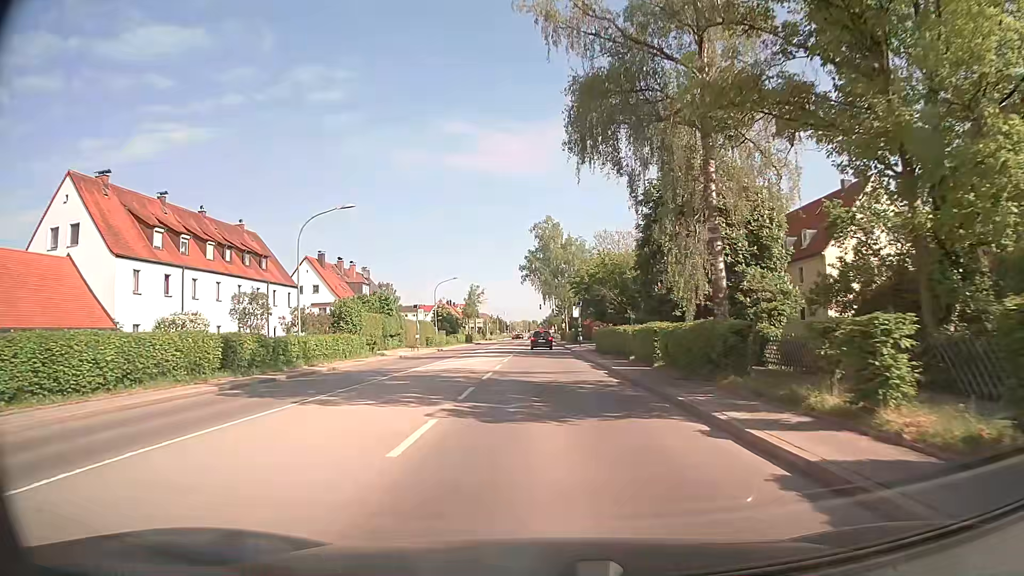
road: secondary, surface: asphalt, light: Day
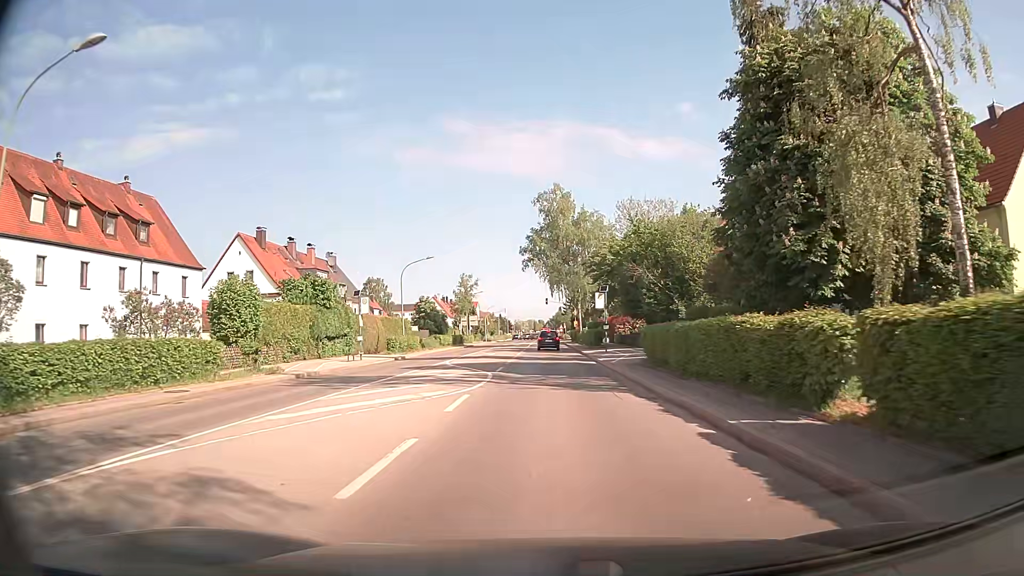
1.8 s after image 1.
(-0.2, +19.8) m; 0°
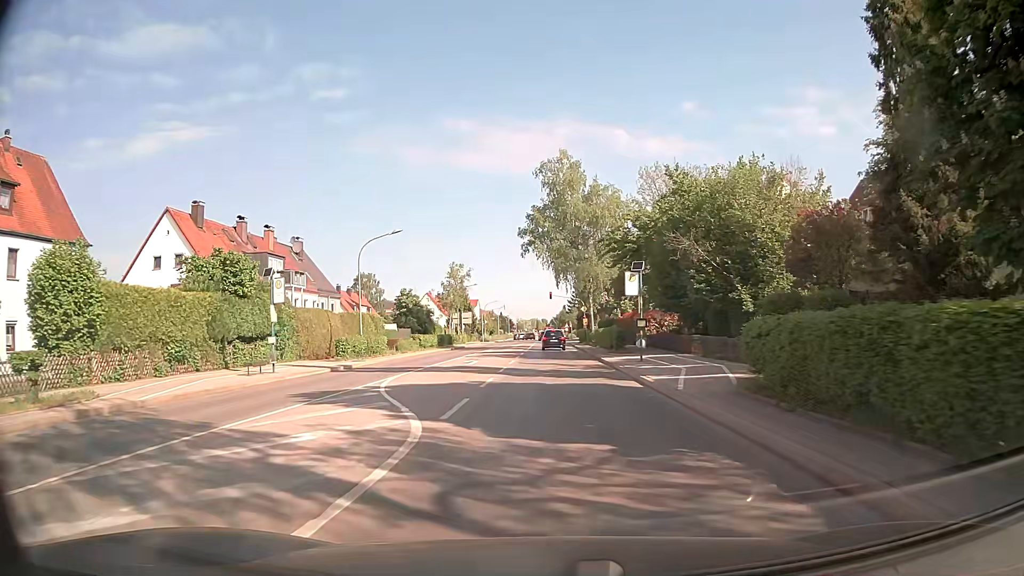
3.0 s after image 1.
(-0.1, +13.1) m; -1°
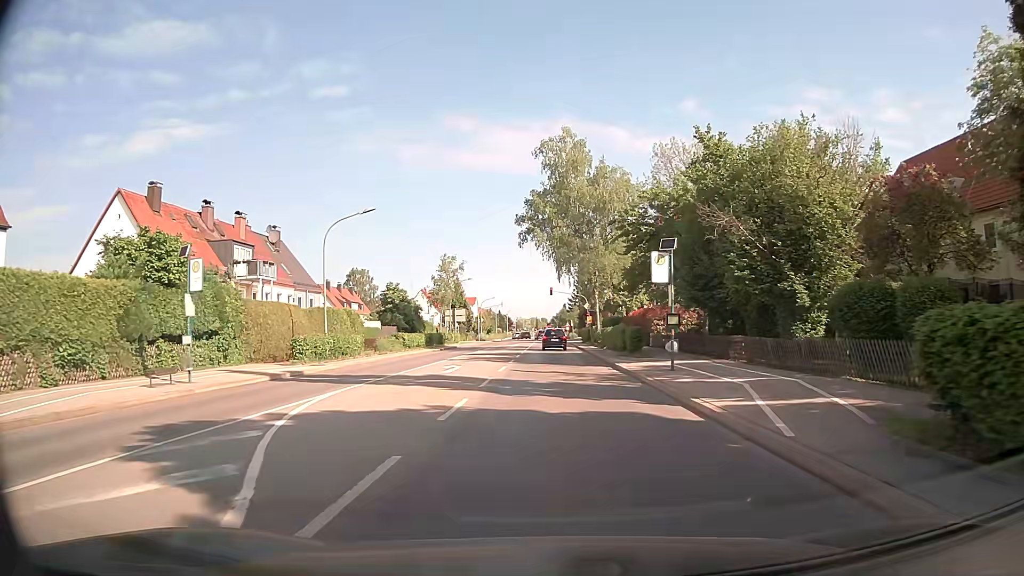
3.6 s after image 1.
(0.0, +6.5) m; 0°
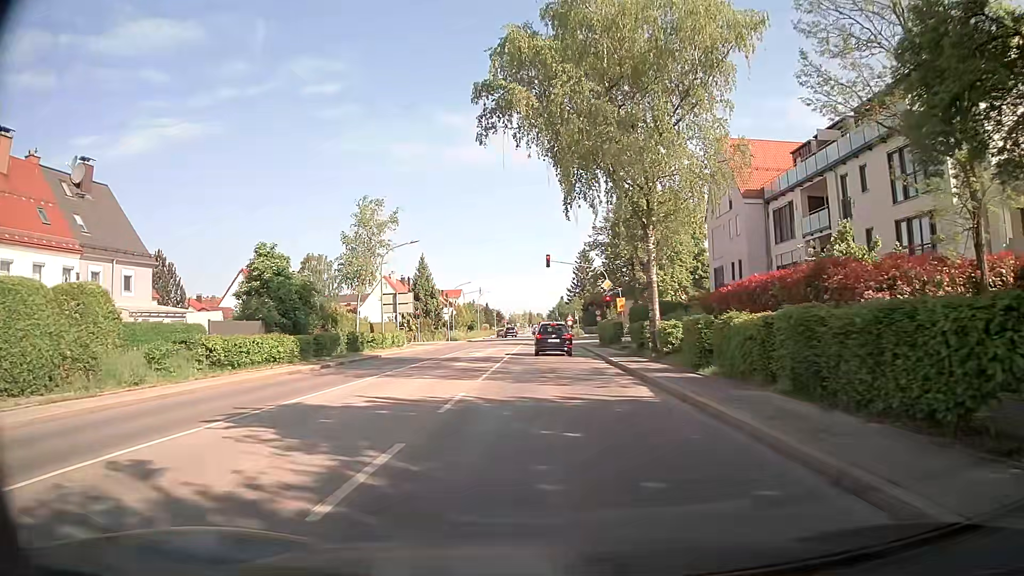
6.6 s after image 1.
(+0.1, +29.4) m; 0°
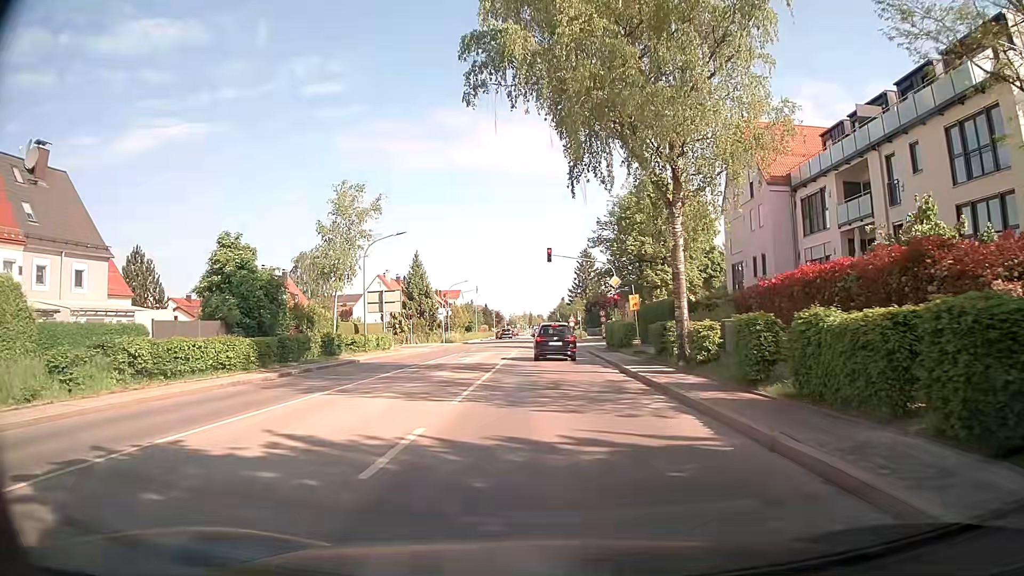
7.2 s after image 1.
(0.0, +4.5) m; 0°
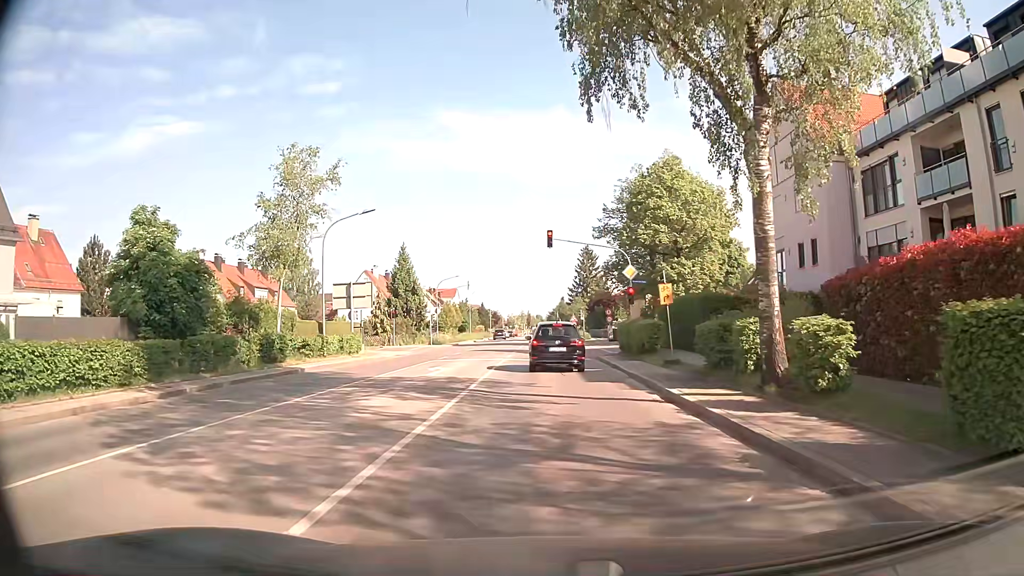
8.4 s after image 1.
(+0.1, +7.5) m; 0°
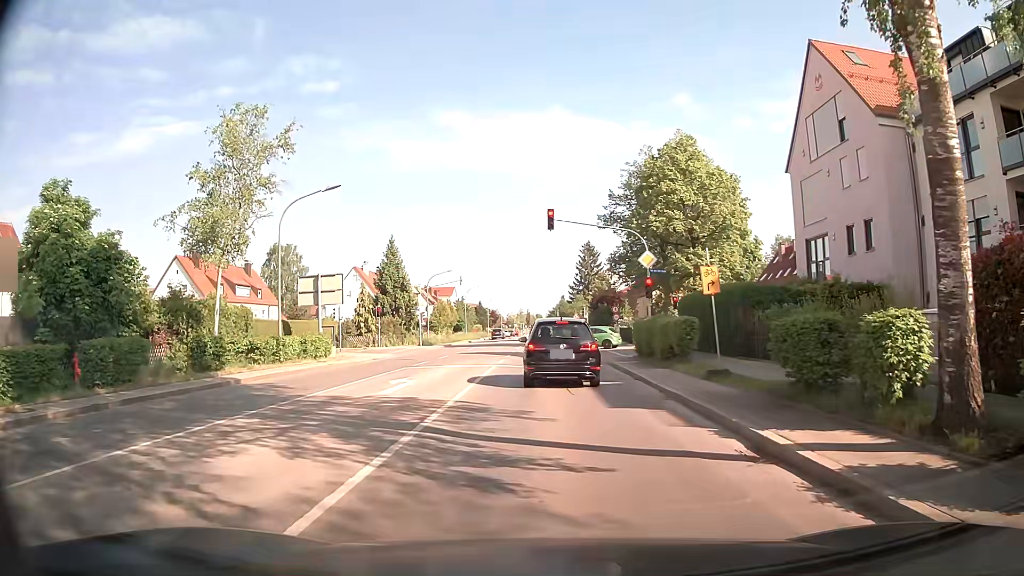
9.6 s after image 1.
(0.0, +5.6) m; +1°
(0, +10) (-1, +20) (-1, +30) (-1, +40) (-1, +50) (-1, +60) (-1, +70) (-3, +80) (-6, +89) (-9, +99) m
